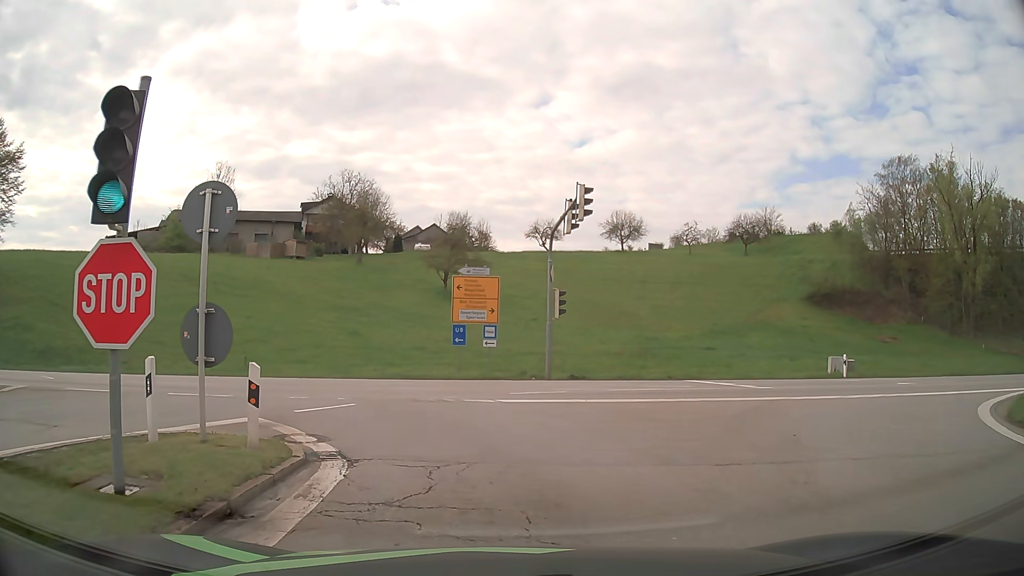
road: motorway_link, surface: asphalt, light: Day
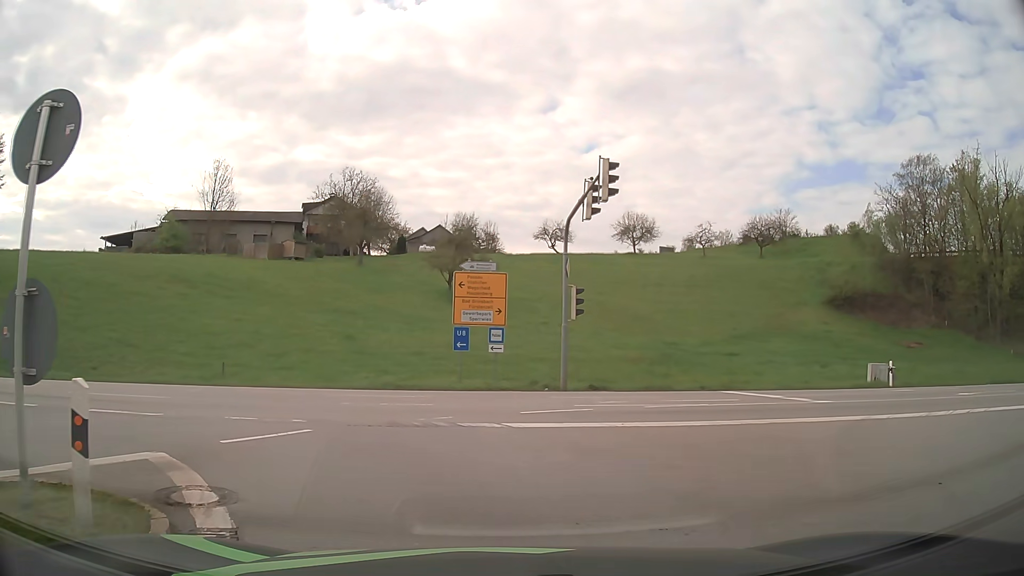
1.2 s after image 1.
(0.0, +3.7) m; 0°
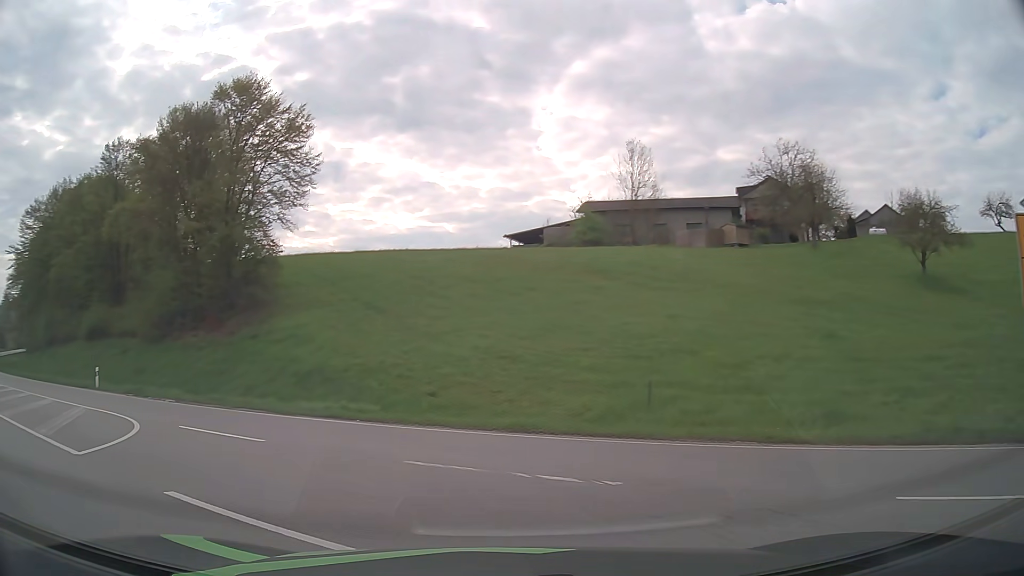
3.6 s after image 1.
(-3.1, +11.5) m; -36°
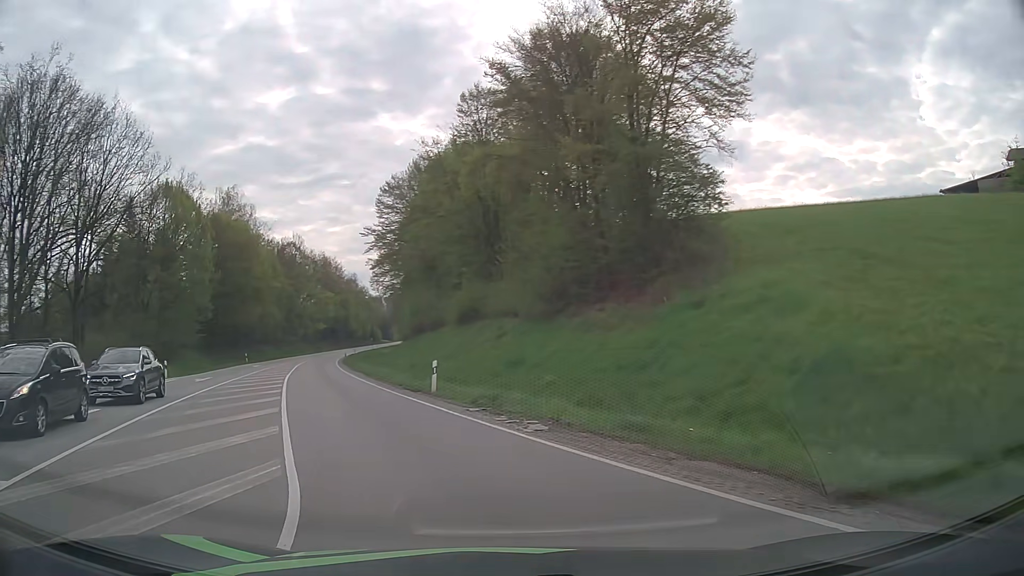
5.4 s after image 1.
(-4.1, +11.5) m; -35°
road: primary
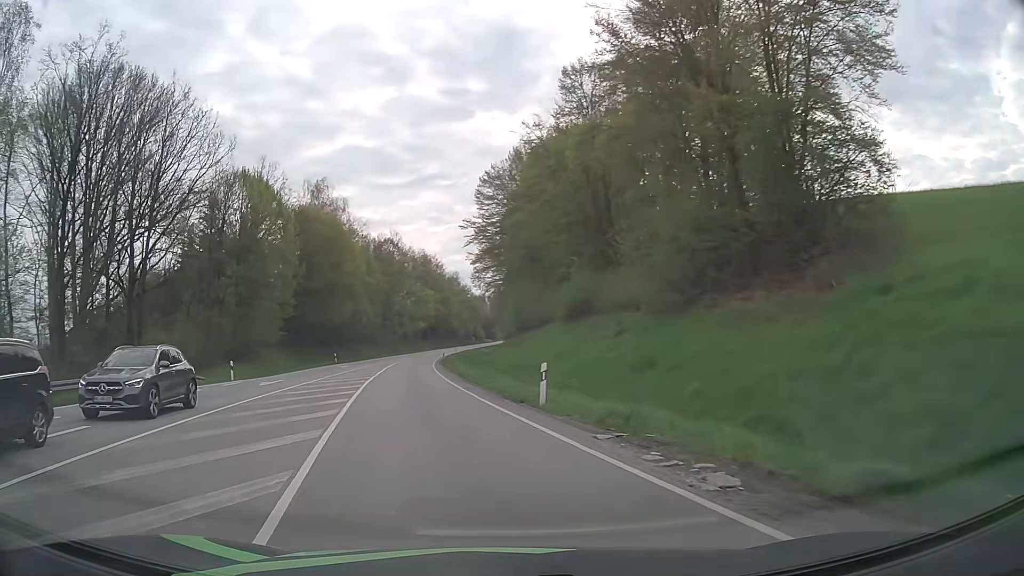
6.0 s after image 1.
(-0.4, +5.0) m; -9°
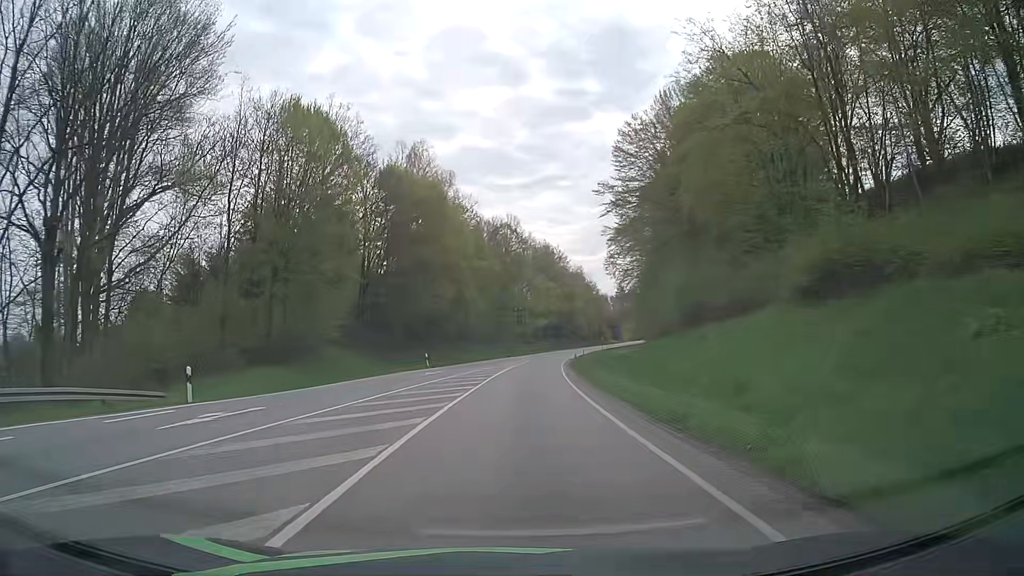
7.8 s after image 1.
(-2.4, +18.0) m; -11°
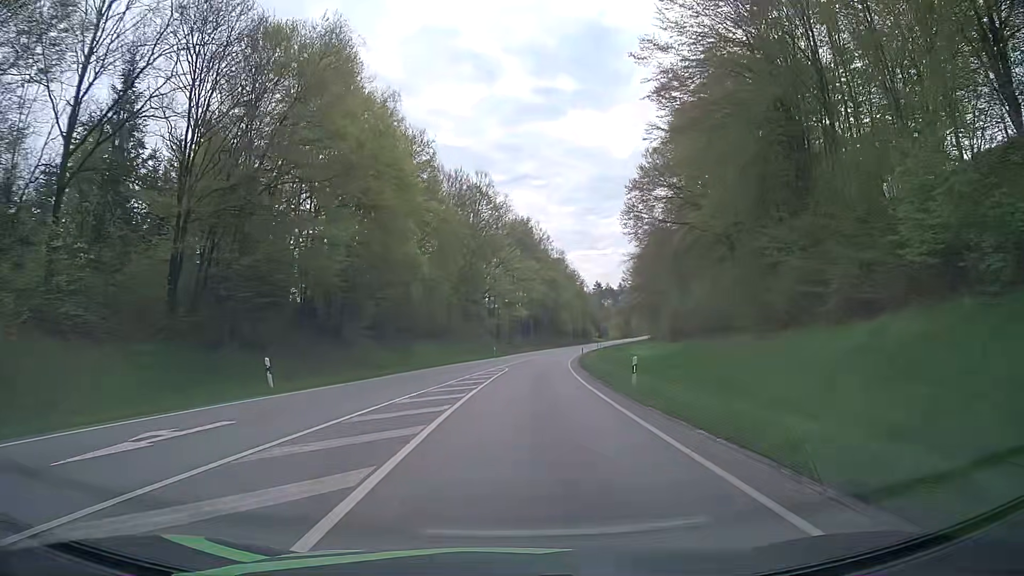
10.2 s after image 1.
(+0.5, +29.3) m; +2°
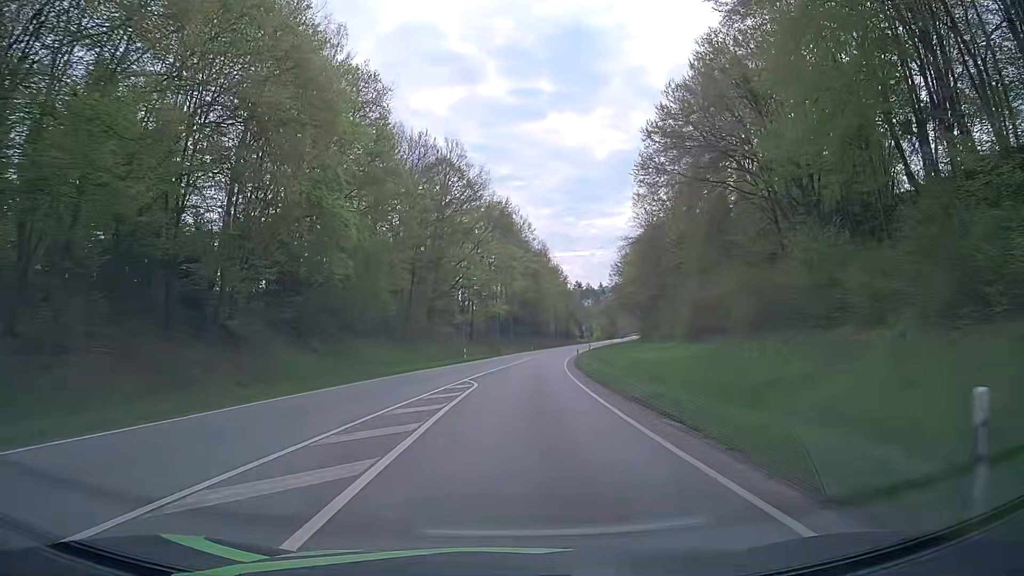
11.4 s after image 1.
(+0.4, +15.3) m; +2°
(0, +10) (0, +20) (+1, +30) (+1, +40) (+2, +50) (+3, +60) (+4, +70) (+5, +80) (+7, +90) (+8, +100) m
